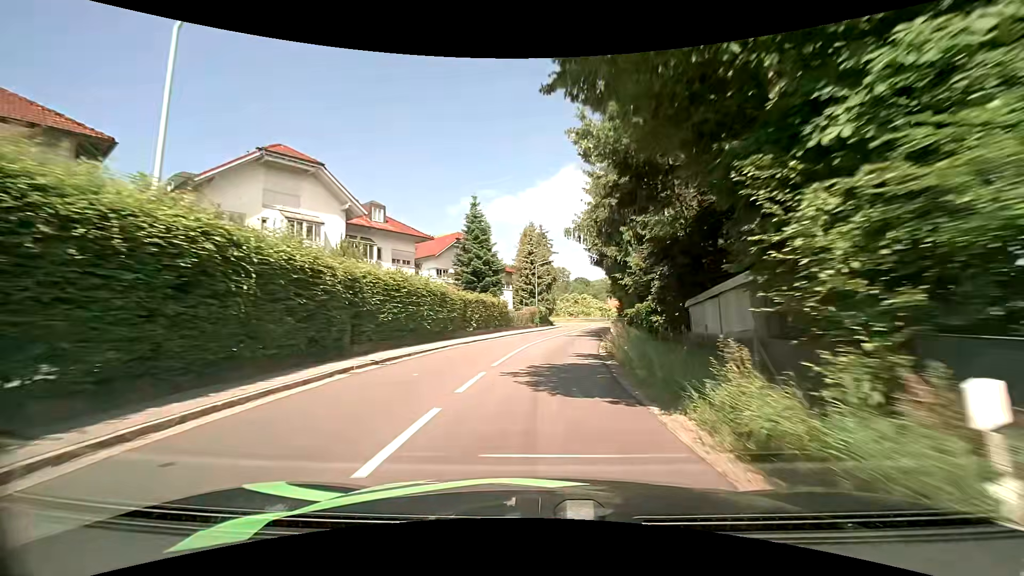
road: tertiary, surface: asphalt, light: Day
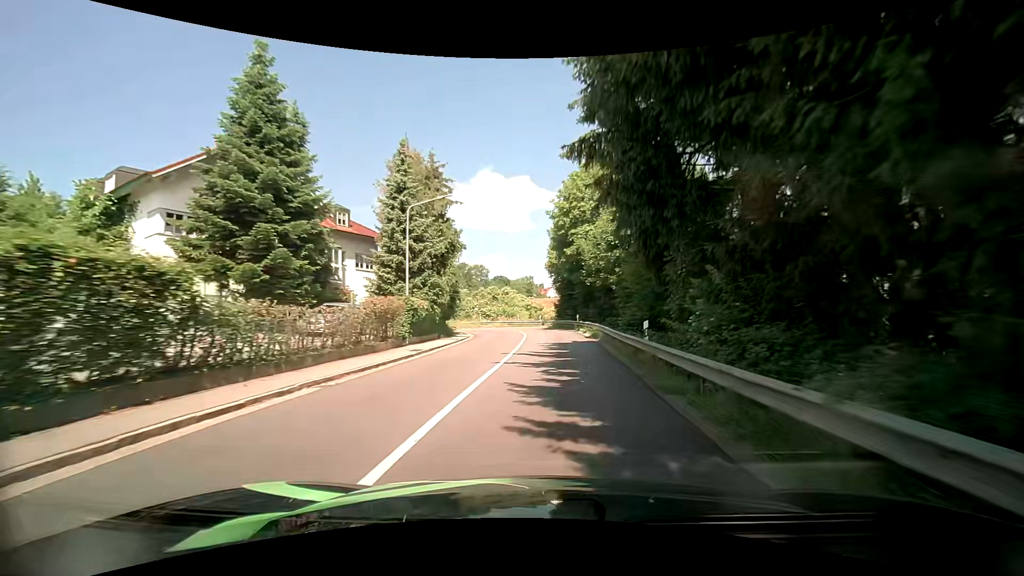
(+2.0, +31.2) m; +8°
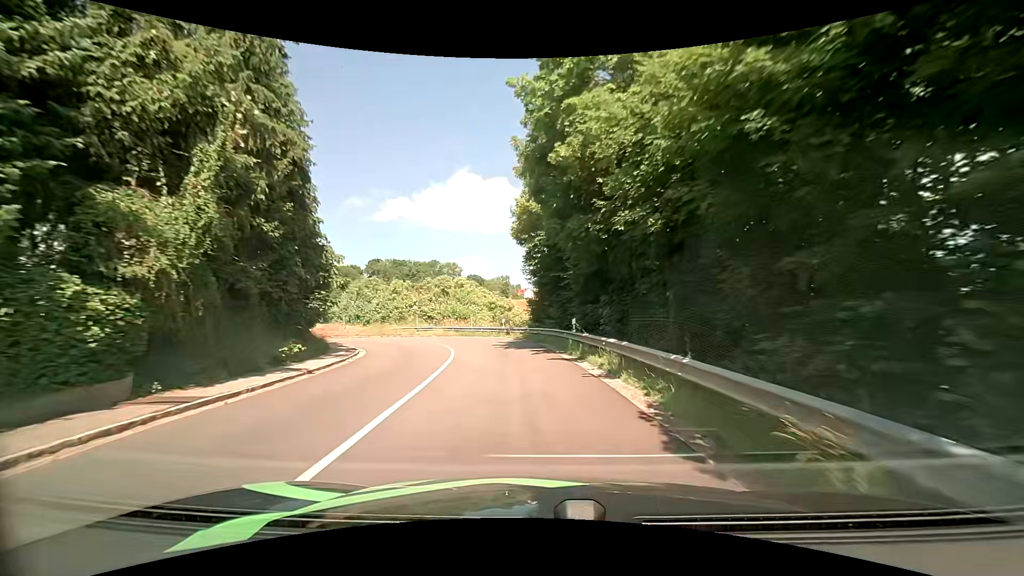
(+1.3, +22.5) m; +4°
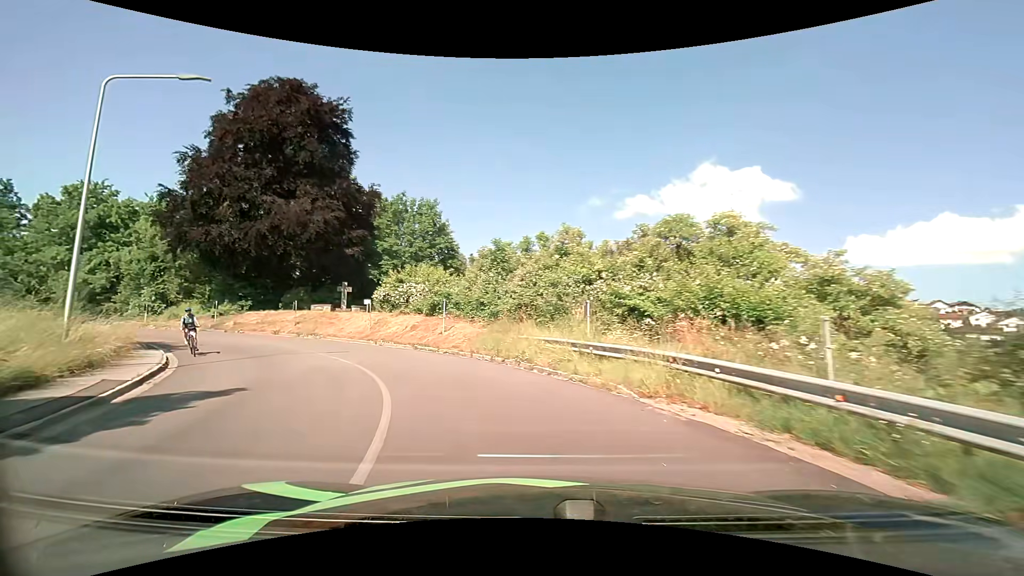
(-4.7, +30.9) m; -26°
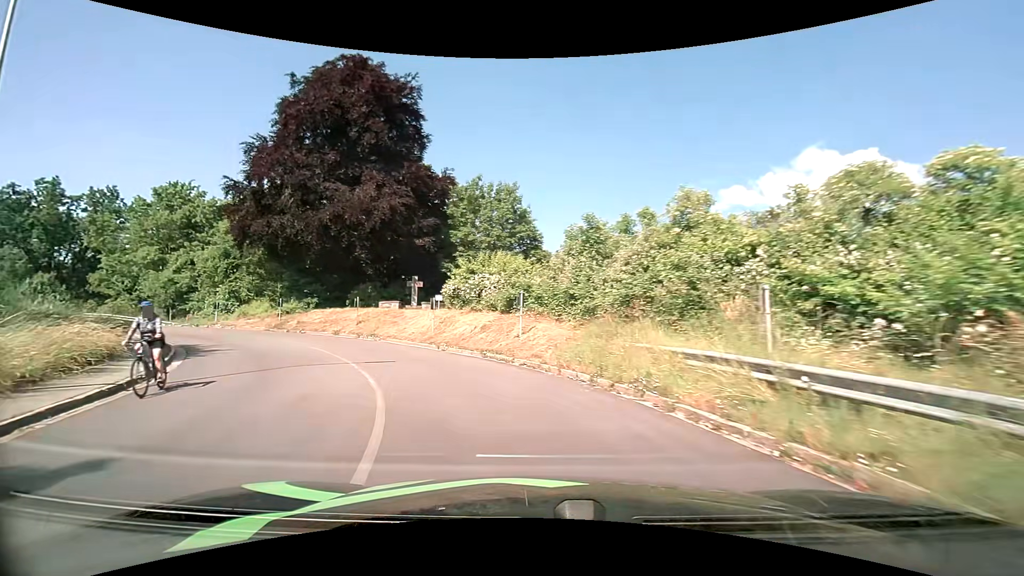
(-0.5, +5.7) m; -10°
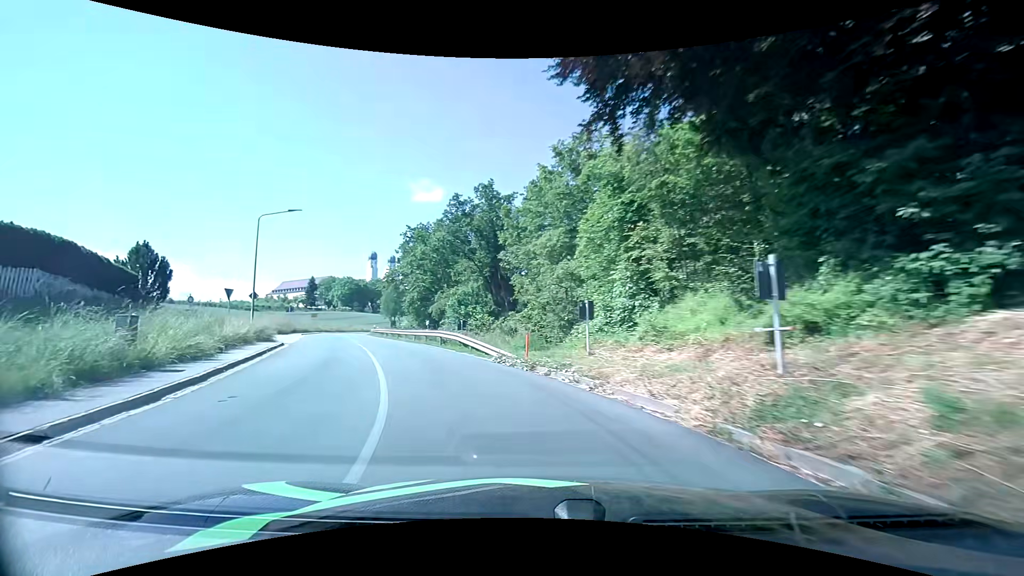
(-13.1, +26.7) m; -52°
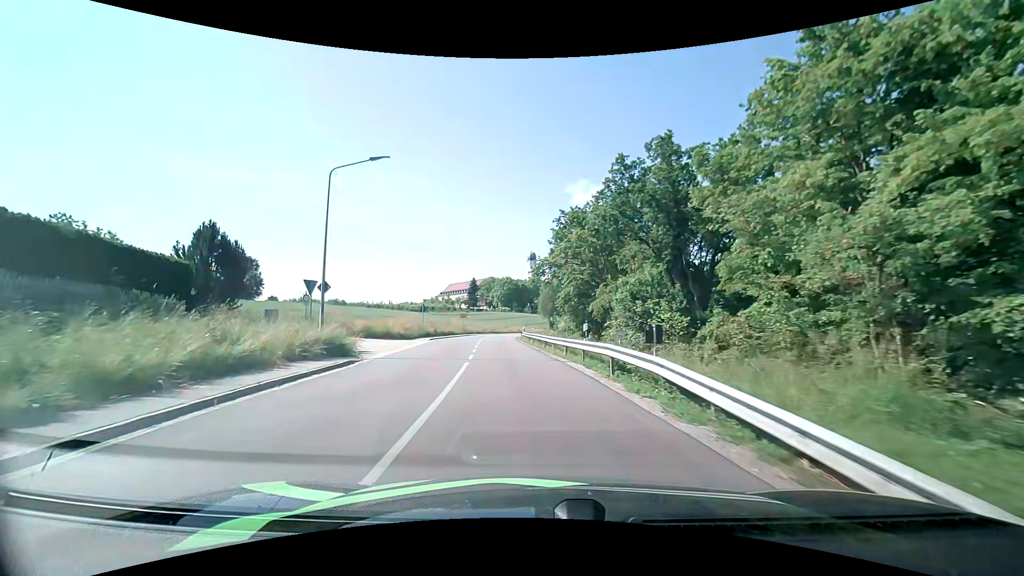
(-2.3, +12.9) m; -19°
